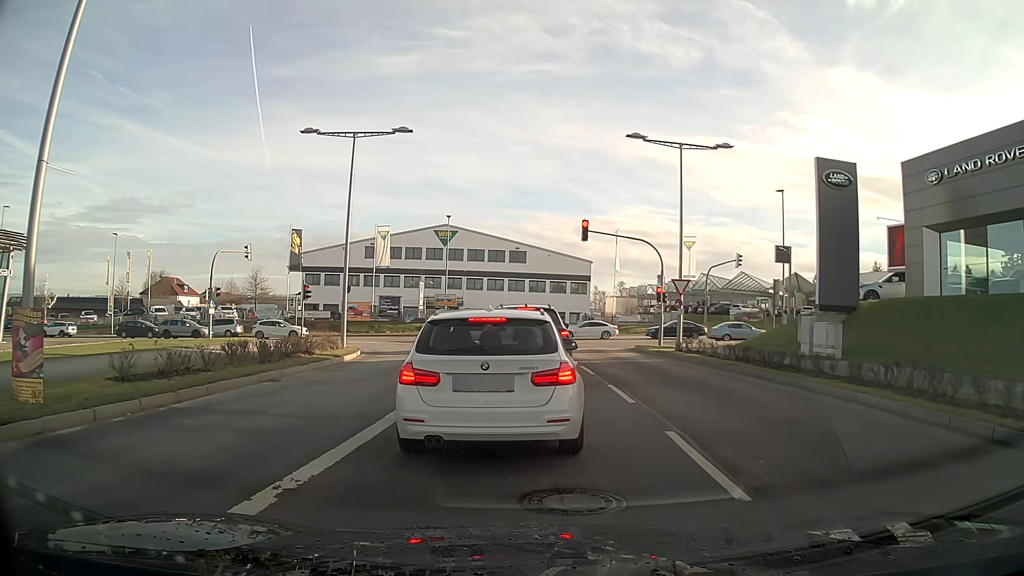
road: secondary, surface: asphalt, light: Day
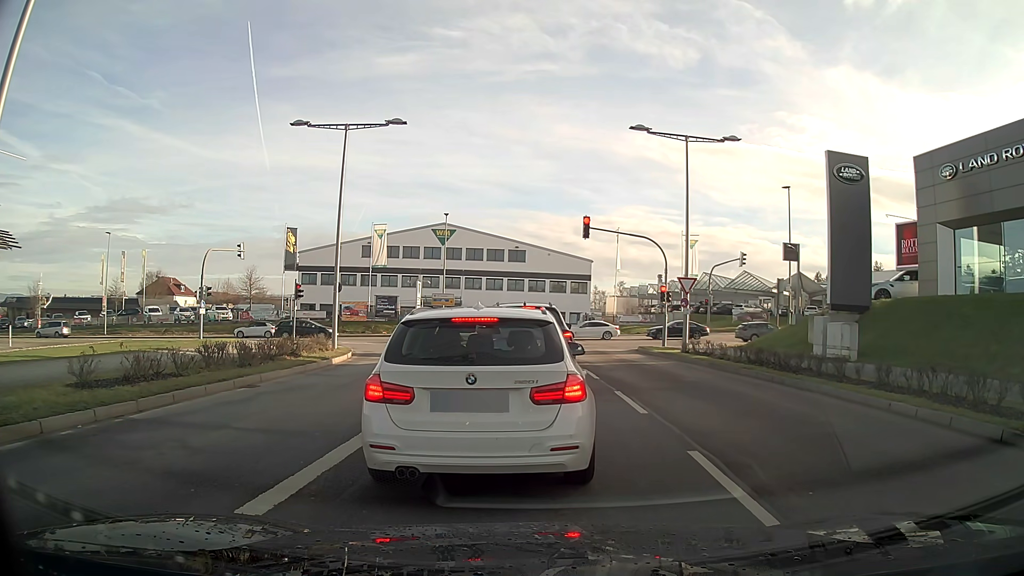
(0.0, +1.2) m; 0°
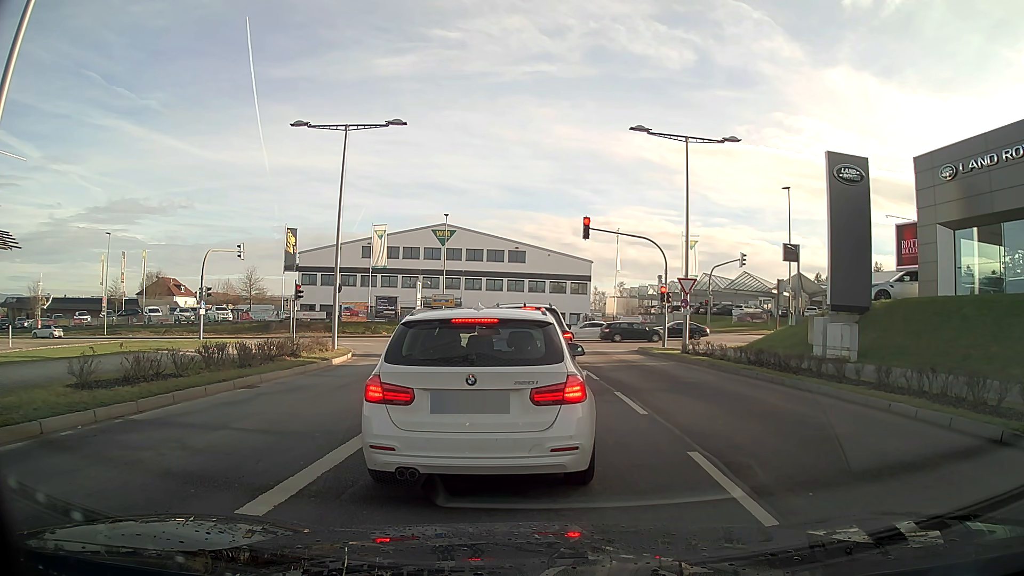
(0.0, +0.1) m; 0°
